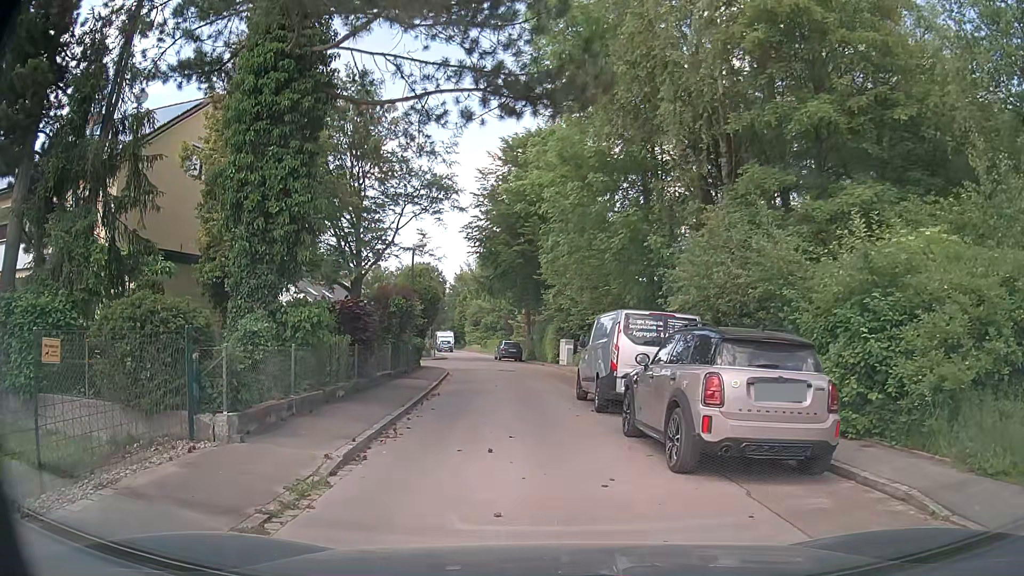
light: Day
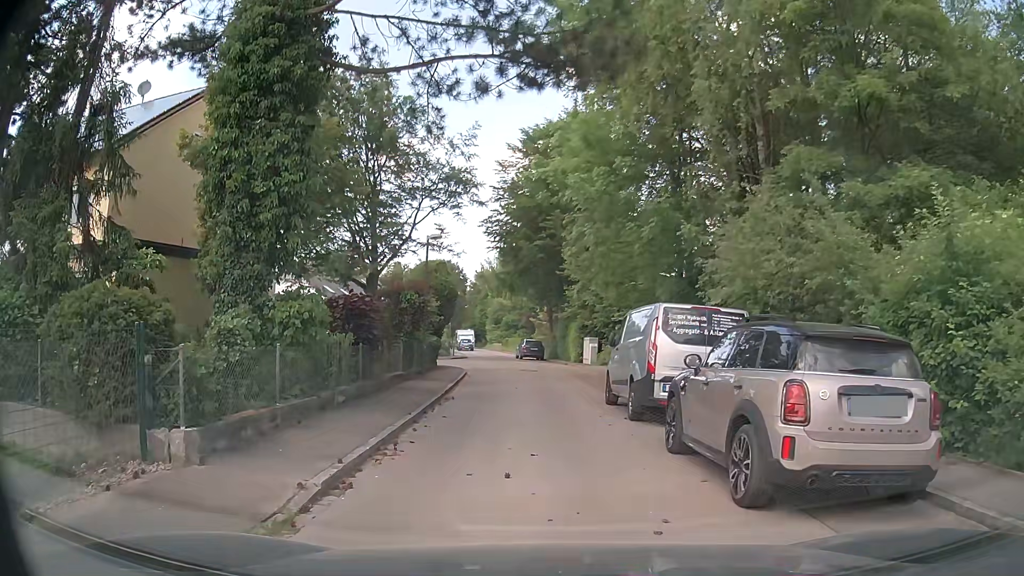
(0.0, +1.6) m; -4°
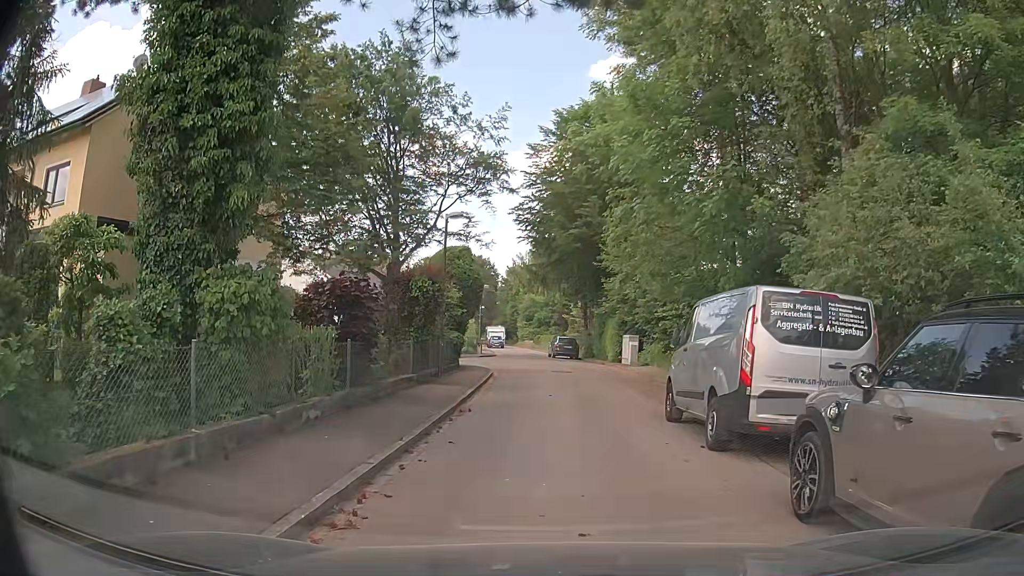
(0.0, +3.3) m; -2°
